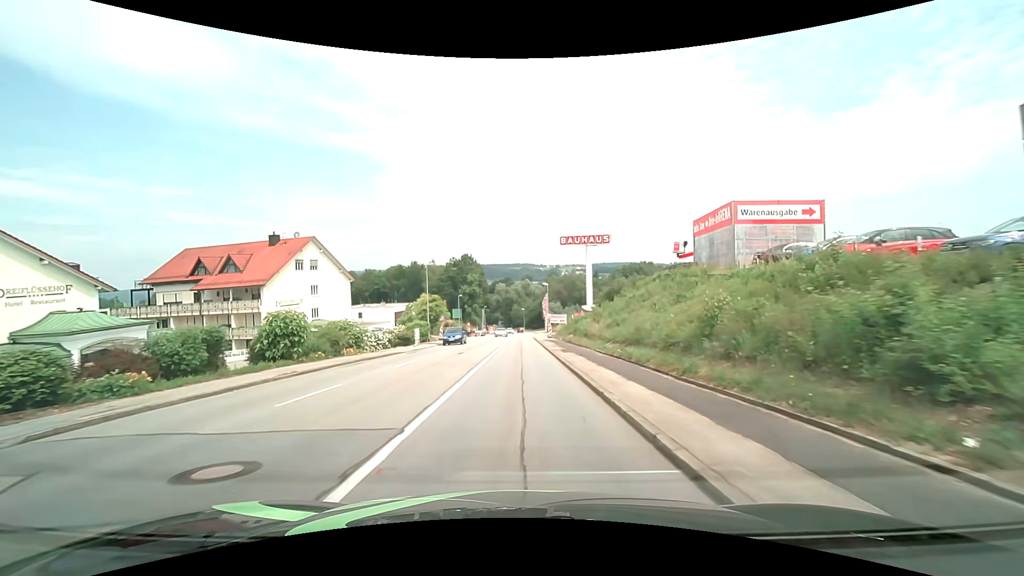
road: tertiary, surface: asphalt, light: Day
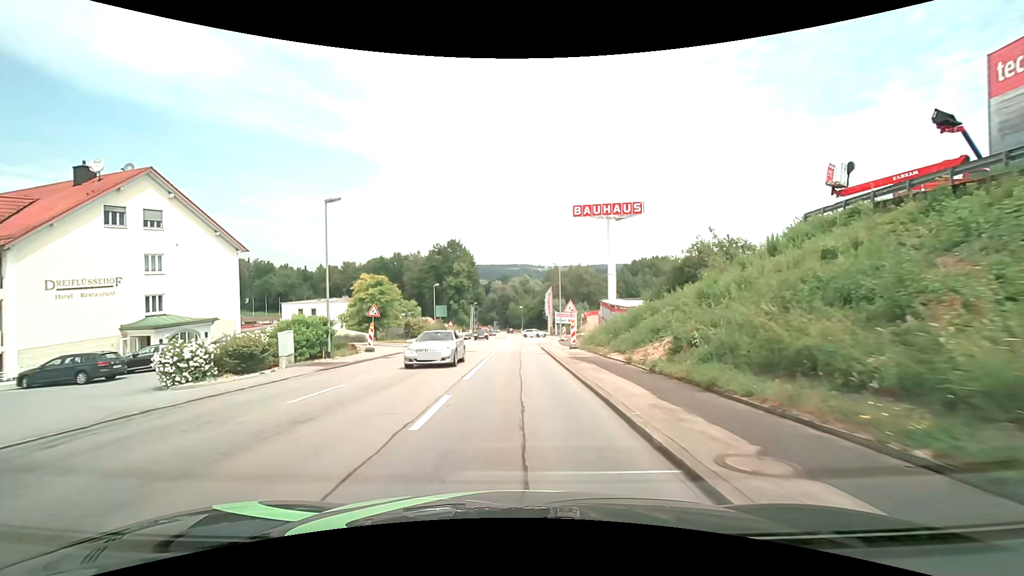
(0.0, +26.6) m; 0°
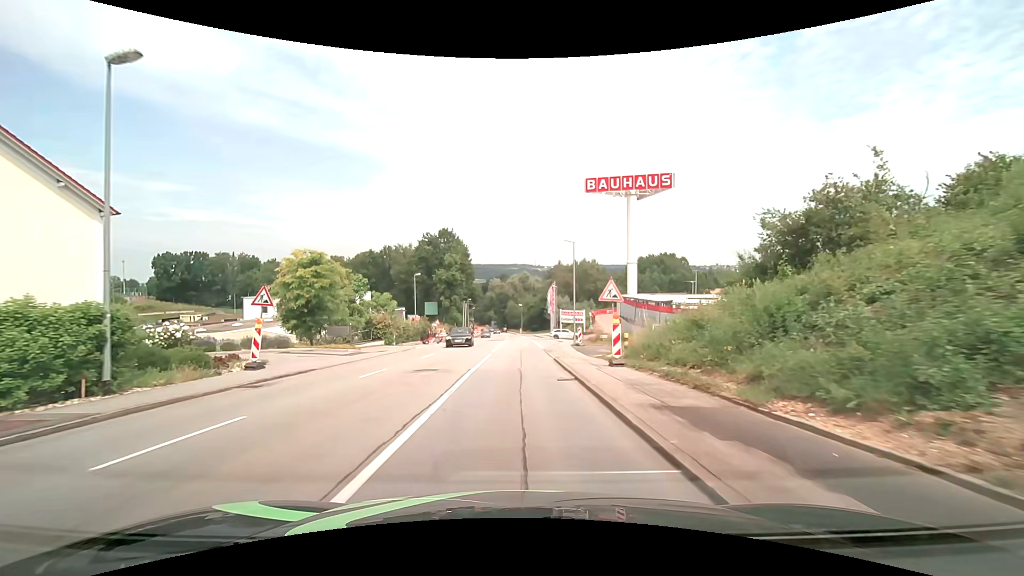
(+0.1, +13.5) m; 0°
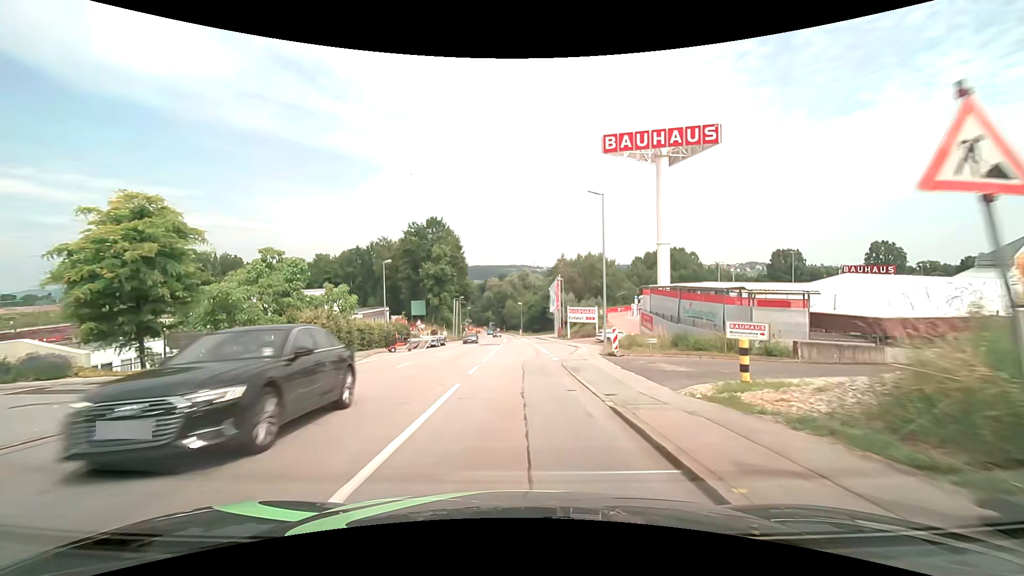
(0.0, +13.6) m; 0°
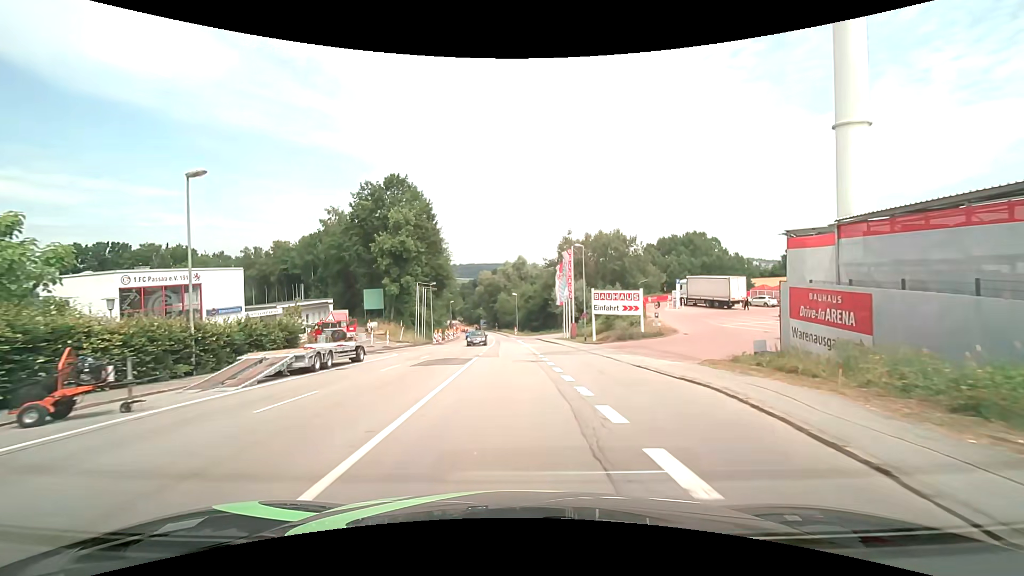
(+0.2, +27.5) m; +1°
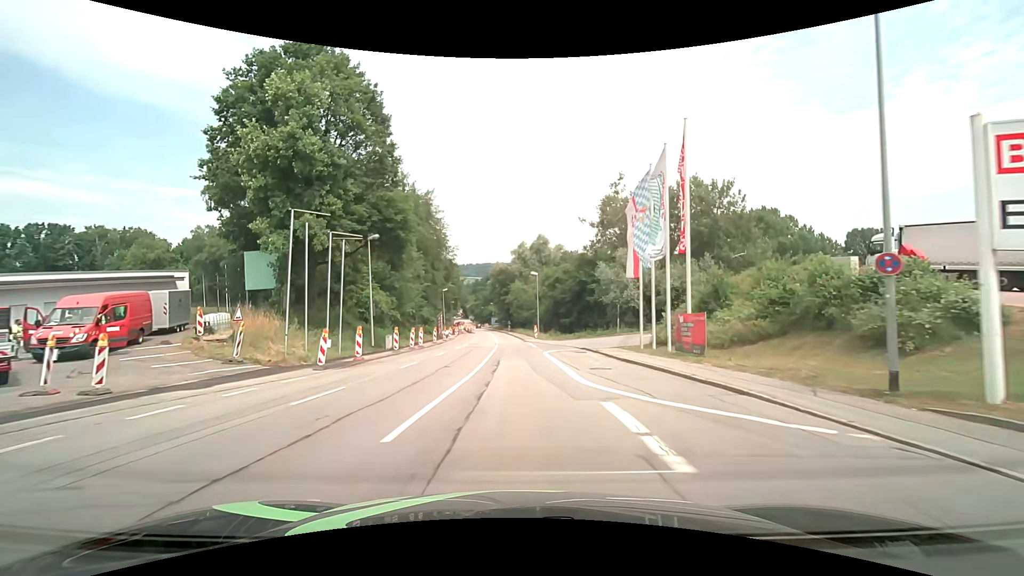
(-0.6, +35.2) m; -2°
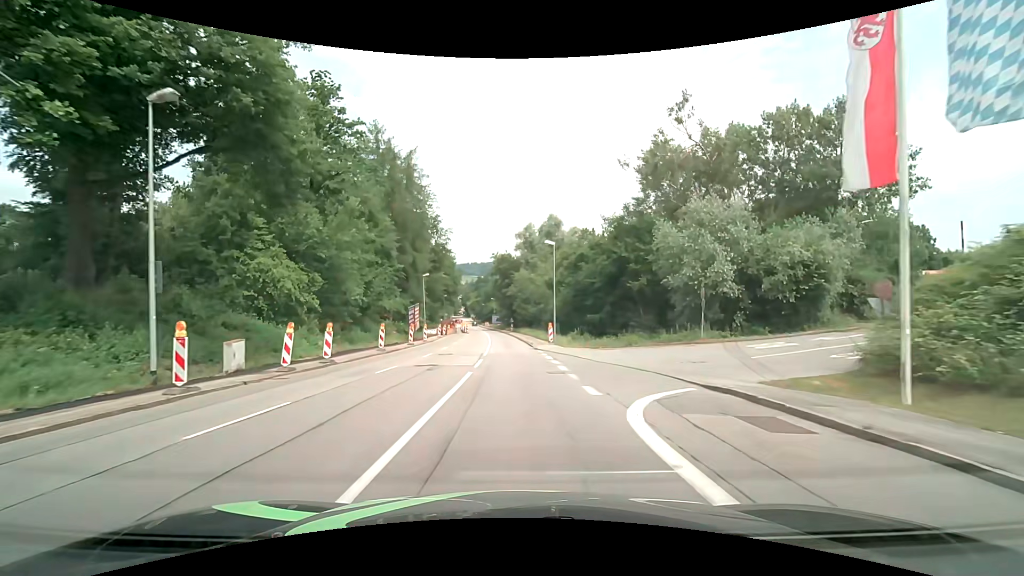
(-0.2, +21.5) m; -1°
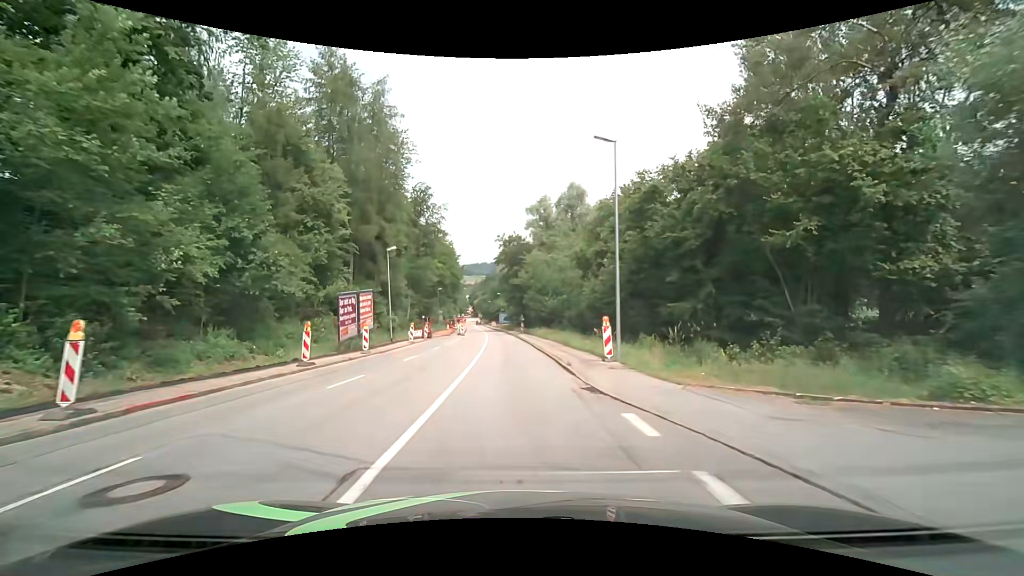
(-0.2, +21.8) m; -1°
(0, +10) (0, +20) (-1, +30) (-1, +40) (-2, +50) (-2, +60) (-3, +70) (-4, +80) (-5, +90) (-6, +100) m
